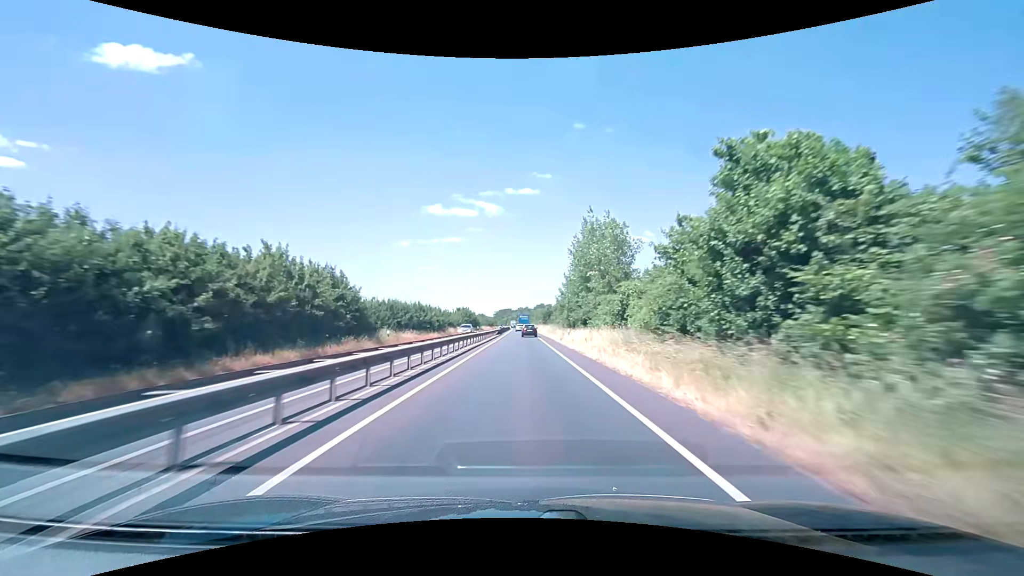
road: trunk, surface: asphalt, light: Day
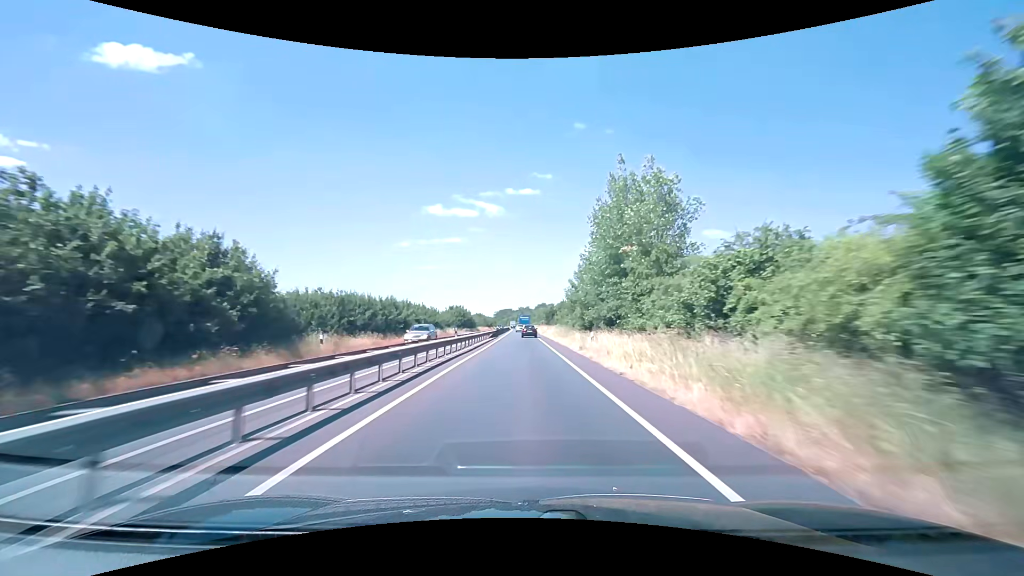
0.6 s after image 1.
(0.0, +13.0) m; 0°
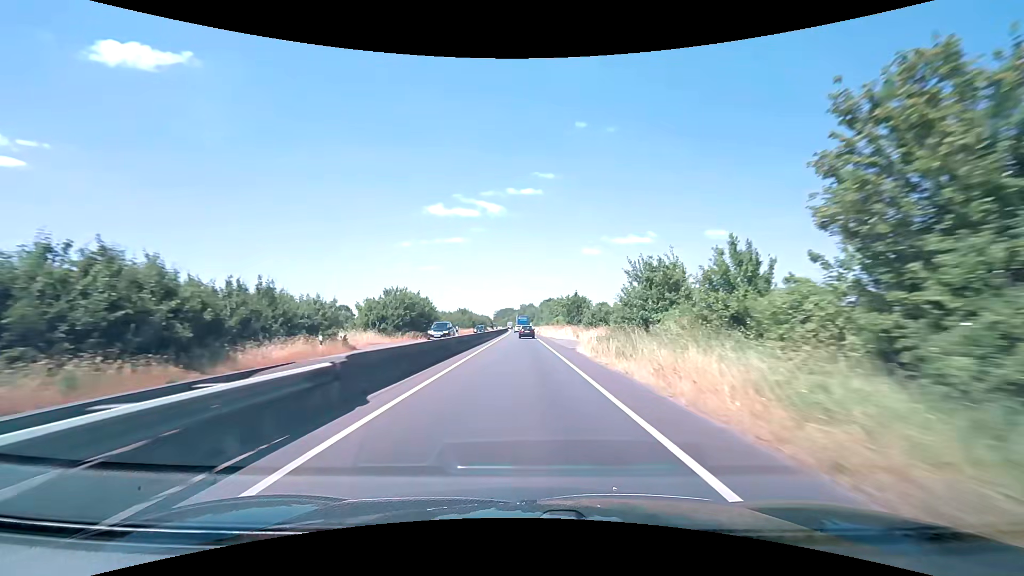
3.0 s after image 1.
(0.0, +51.1) m; 0°
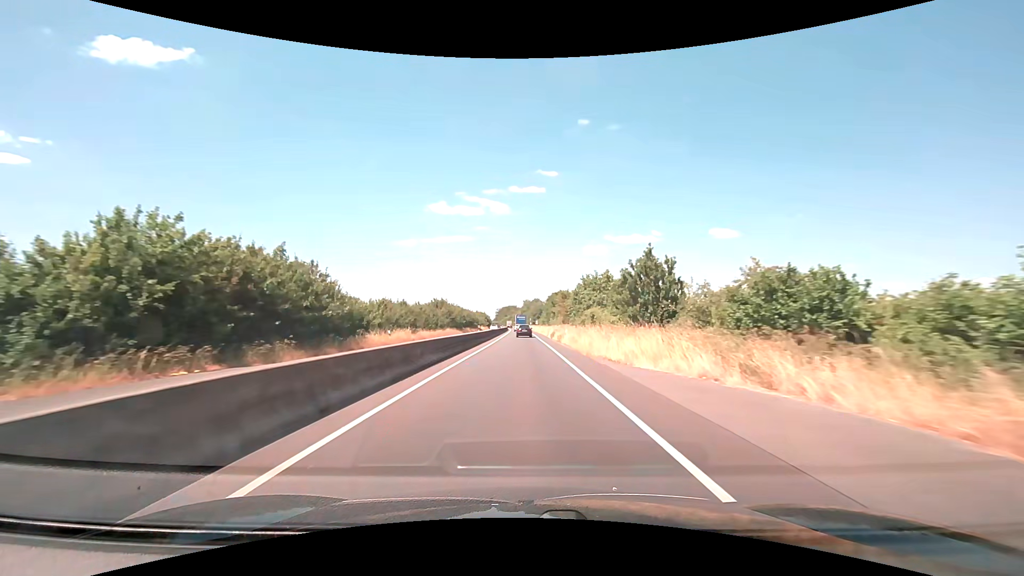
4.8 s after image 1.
(-0.1, +37.6) m; 0°
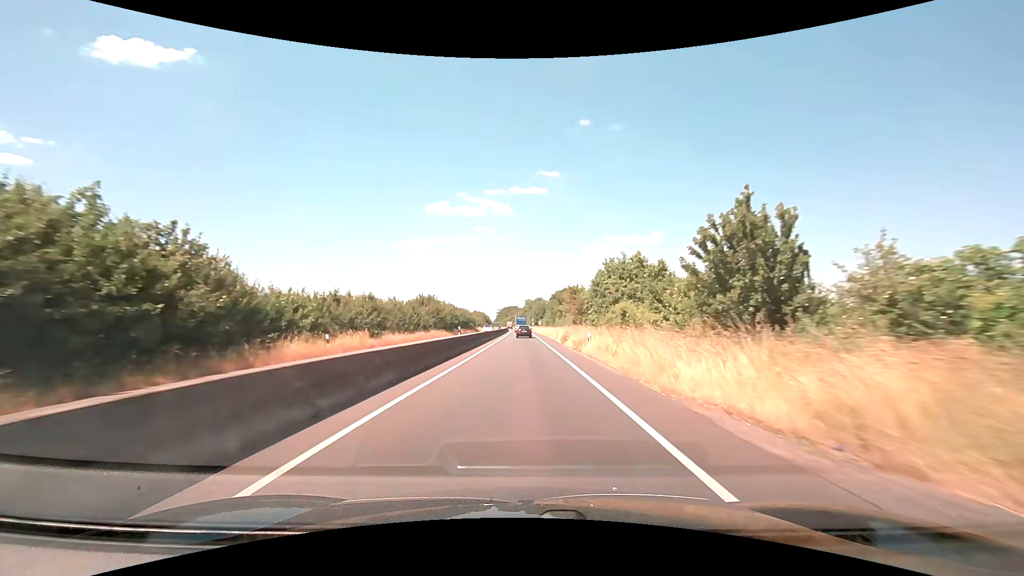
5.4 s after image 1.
(0.0, +12.5) m; 0°
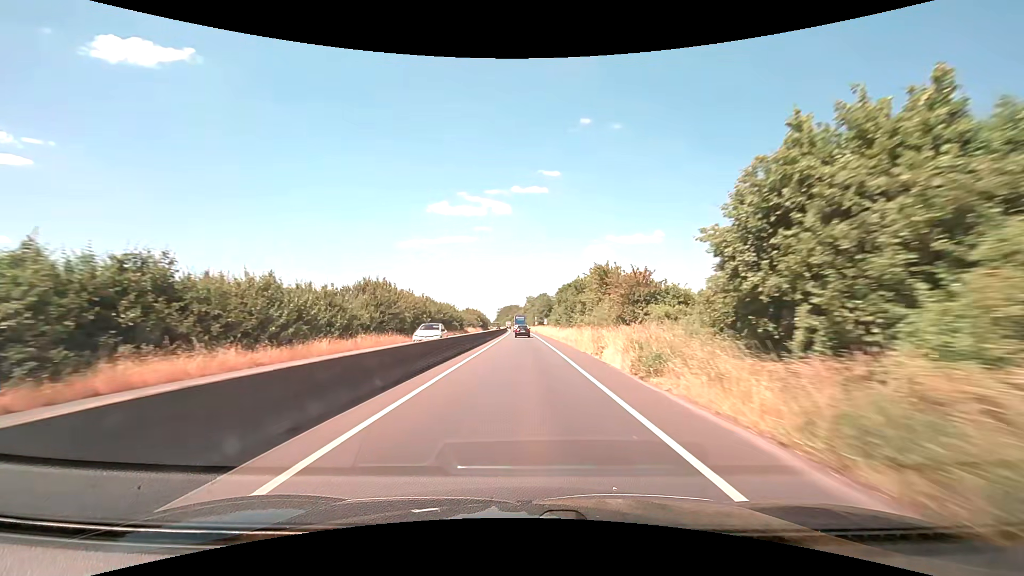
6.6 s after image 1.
(0.0, +25.0) m; 0°
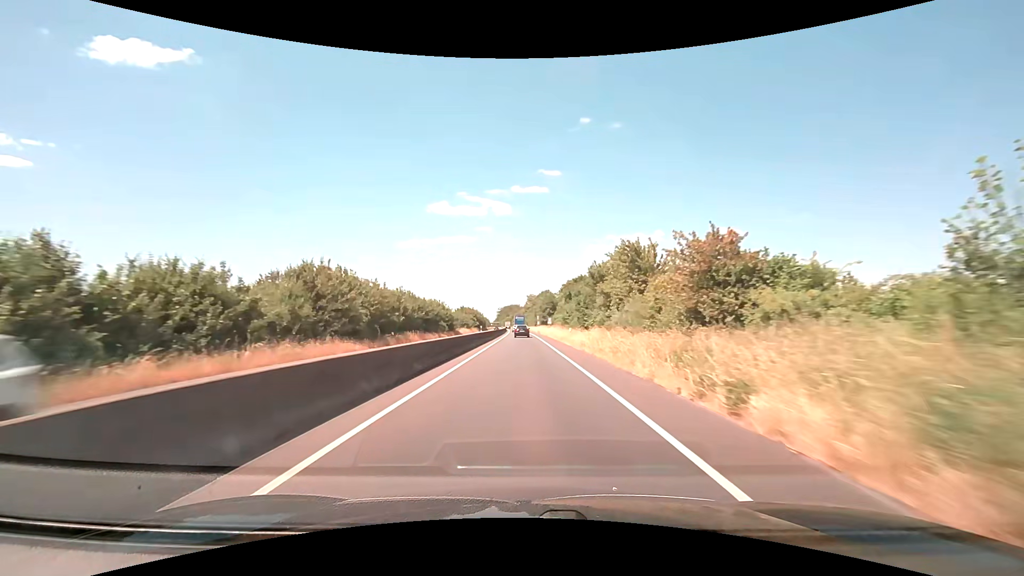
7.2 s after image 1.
(0.0, +12.5) m; 0°
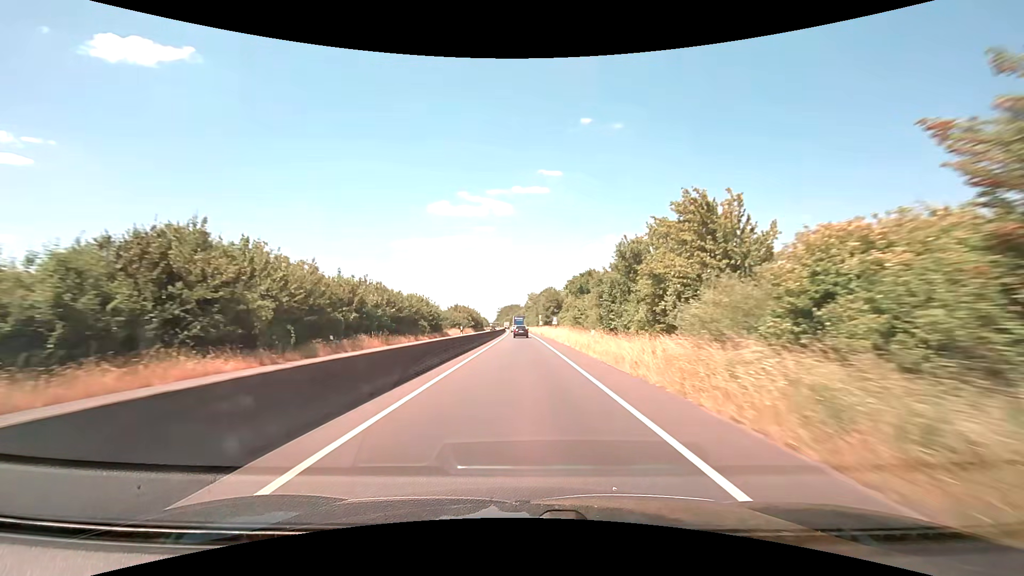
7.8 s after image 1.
(0.0, +12.5) m; 0°
(0, +10) (0, +20) (0, +30) (0, +40) (0, +50) (0, +60) (0, +70) (-1, +80) (-1, +90) (-1, +100) m
